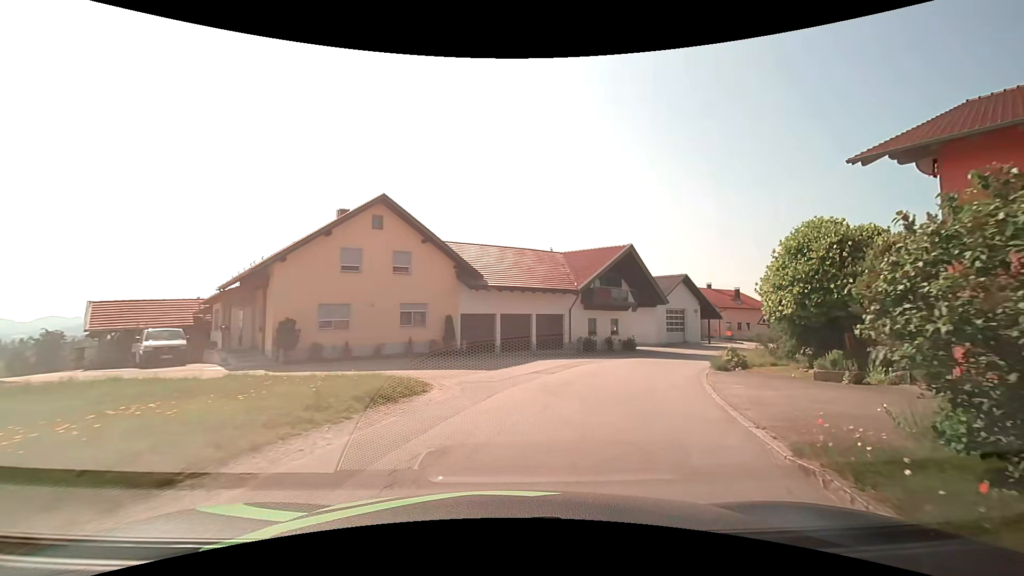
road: residential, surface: asphalt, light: Day
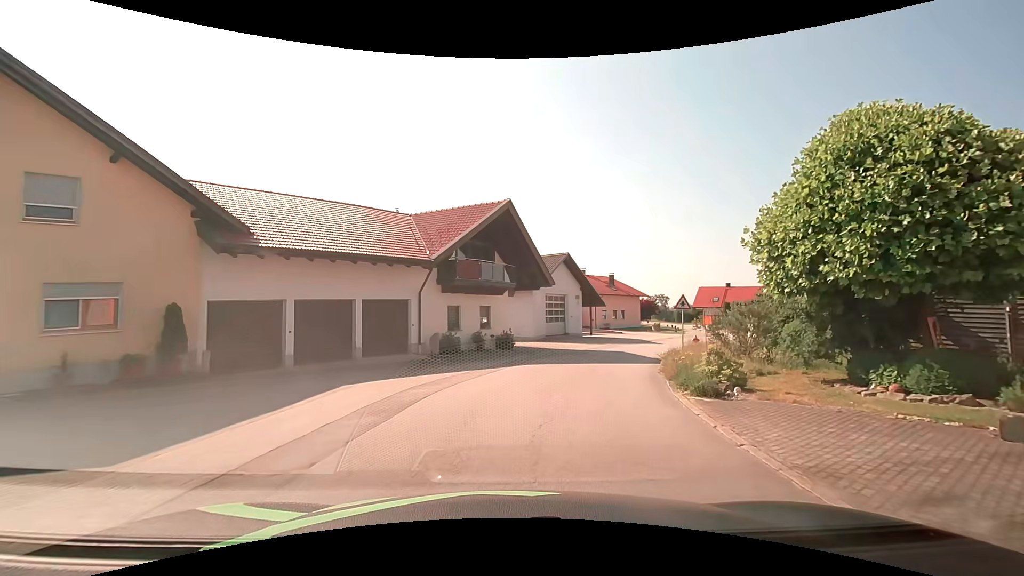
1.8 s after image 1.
(+1.6, +11.3) m; +15°
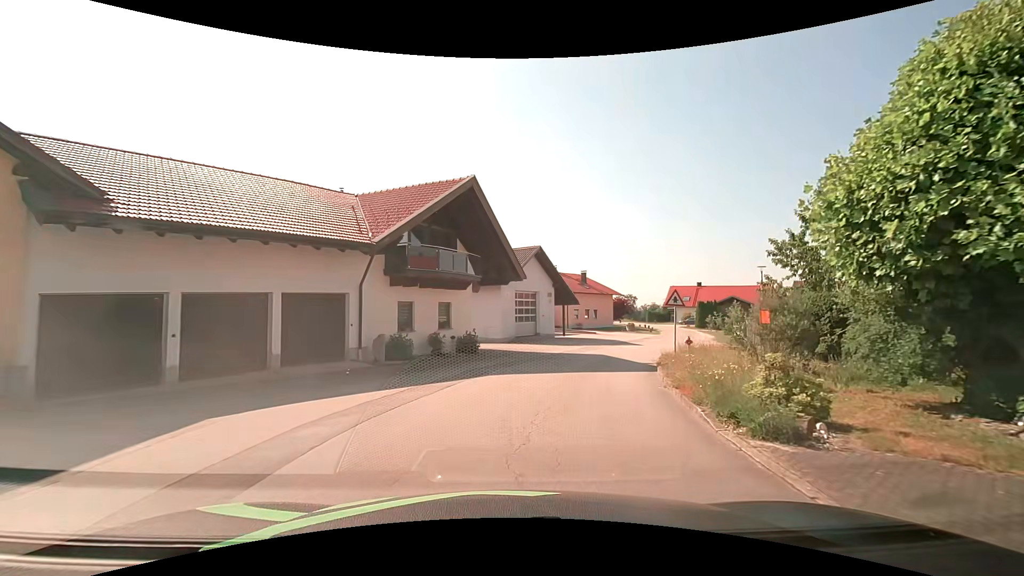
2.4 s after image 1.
(+0.2, +3.9) m; +5°
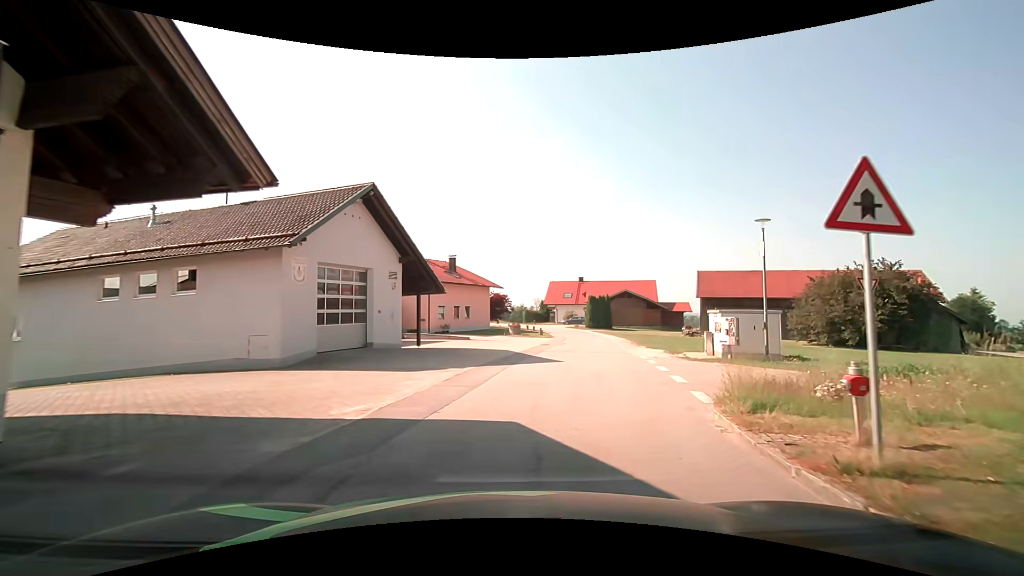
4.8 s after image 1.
(+2.0, +17.6) m; +14°
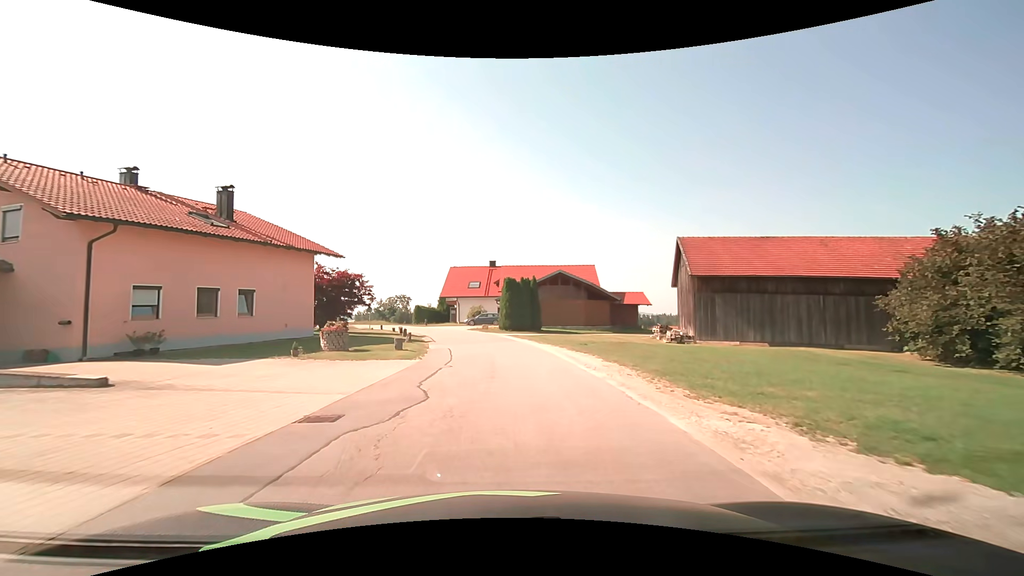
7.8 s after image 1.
(+3.6, +24.9) m; +11°
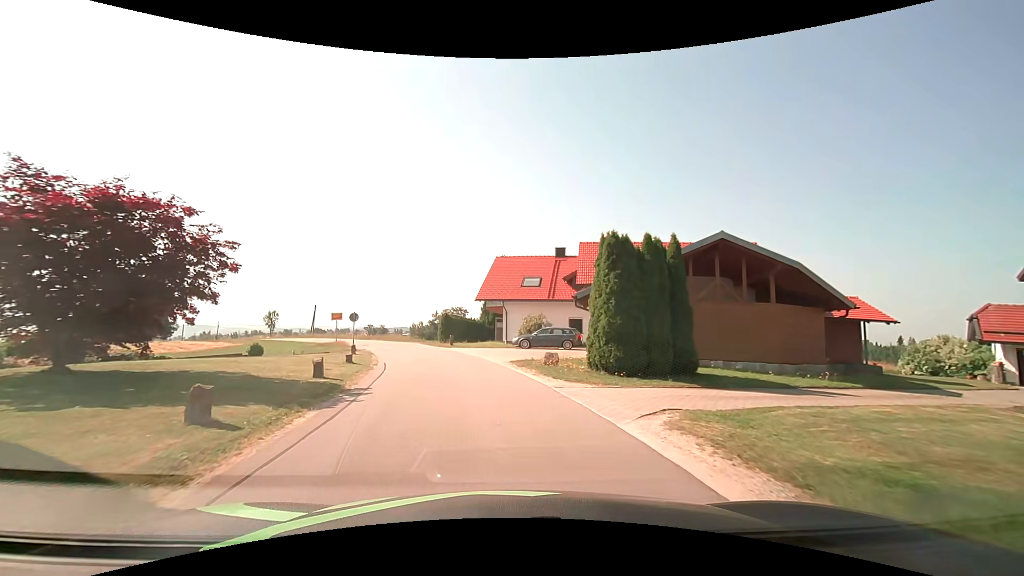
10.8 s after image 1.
(-1.1, +23.9) m; -7°
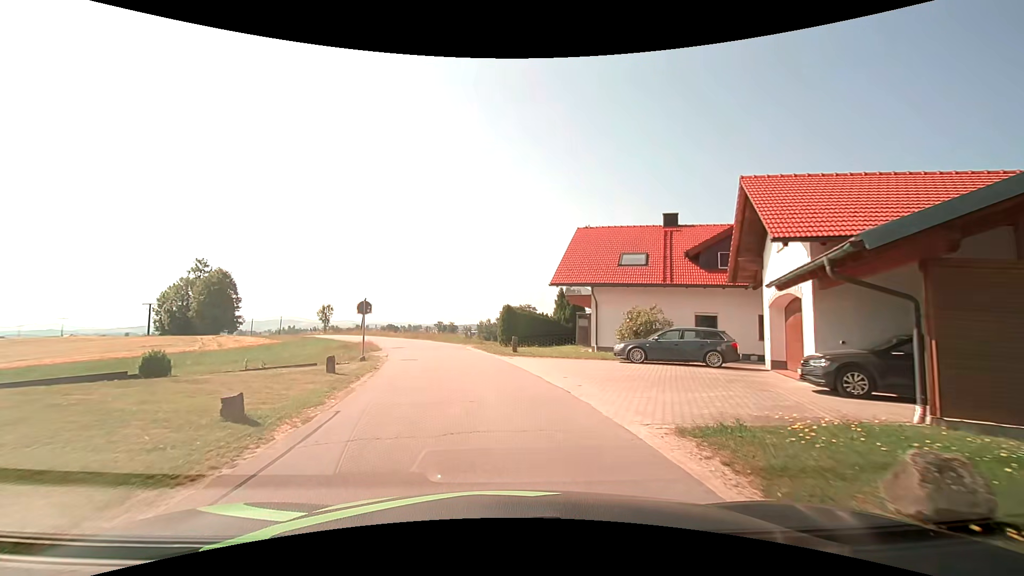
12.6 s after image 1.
(-0.8, +12.5) m; -8°
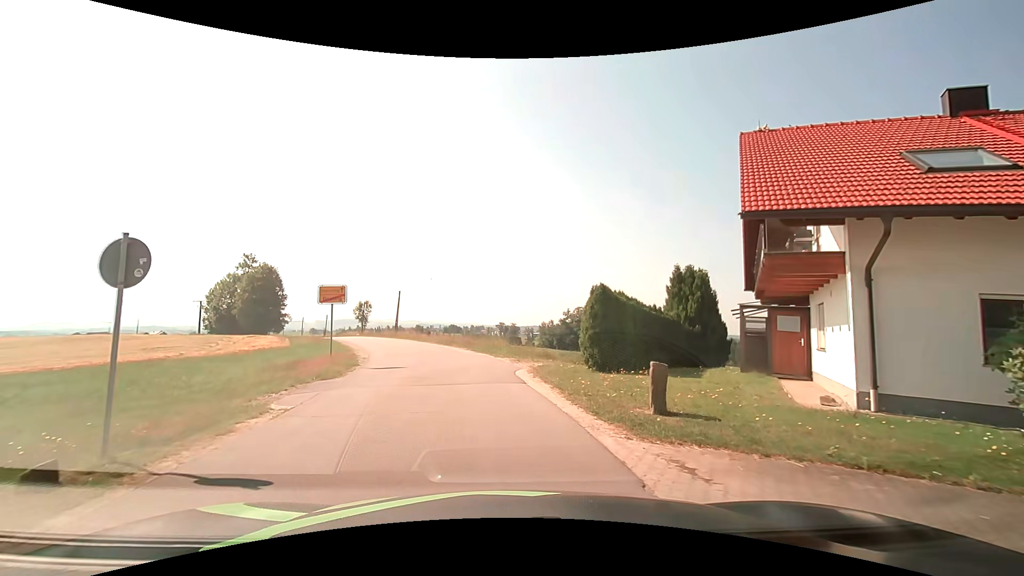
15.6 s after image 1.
(-0.7, +15.8) m; -7°
(-1, +10) (-3, +20) (-5, +29) (-8, +39) (-12, +48) (-16, +57) (-20, +67) (-24, +76) (-29, +85) (-33, +94) m
